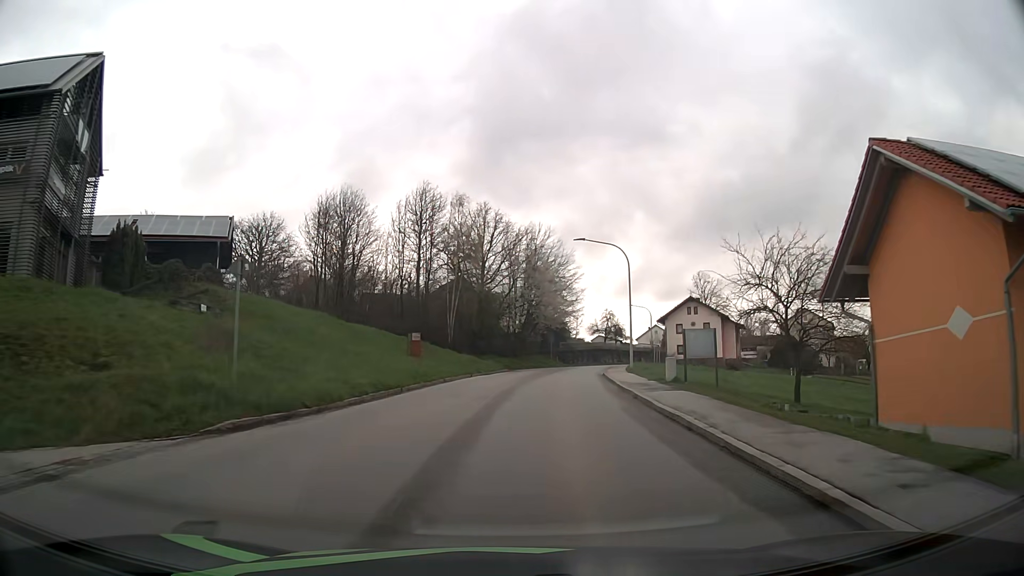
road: tertiary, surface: asphalt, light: Day
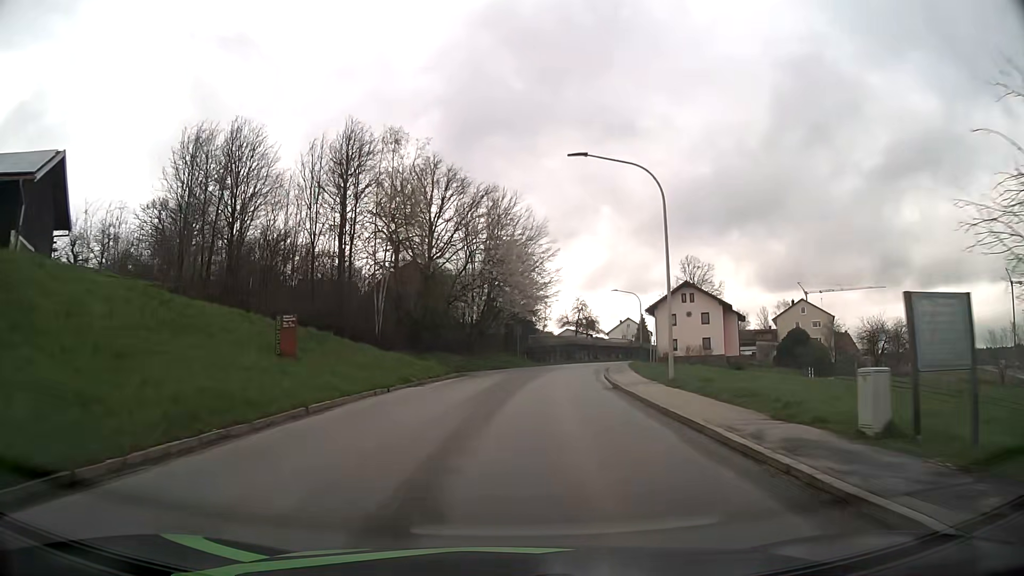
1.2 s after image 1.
(+0.5, +15.9) m; +4°
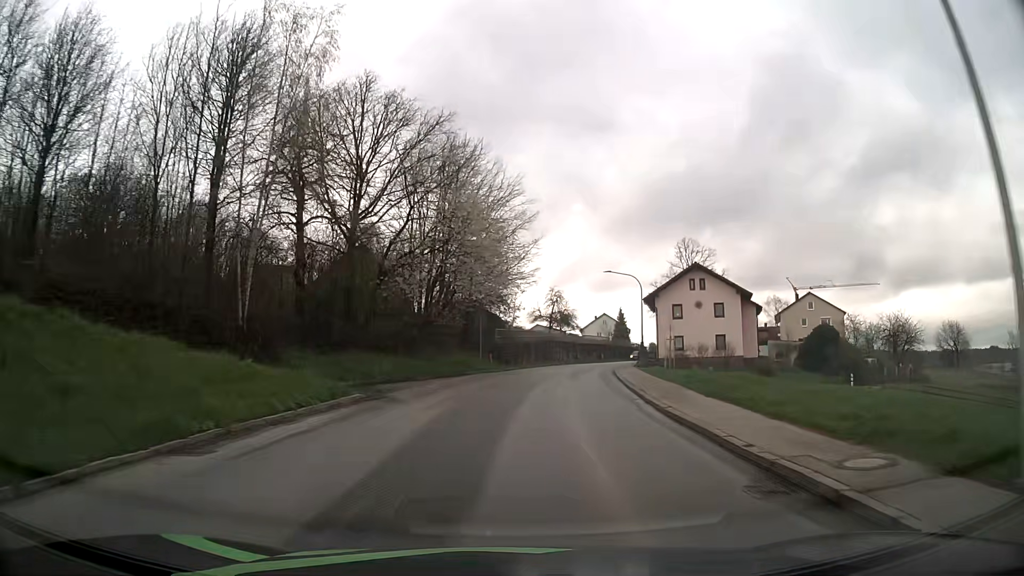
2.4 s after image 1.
(+0.4, +16.0) m; +3°
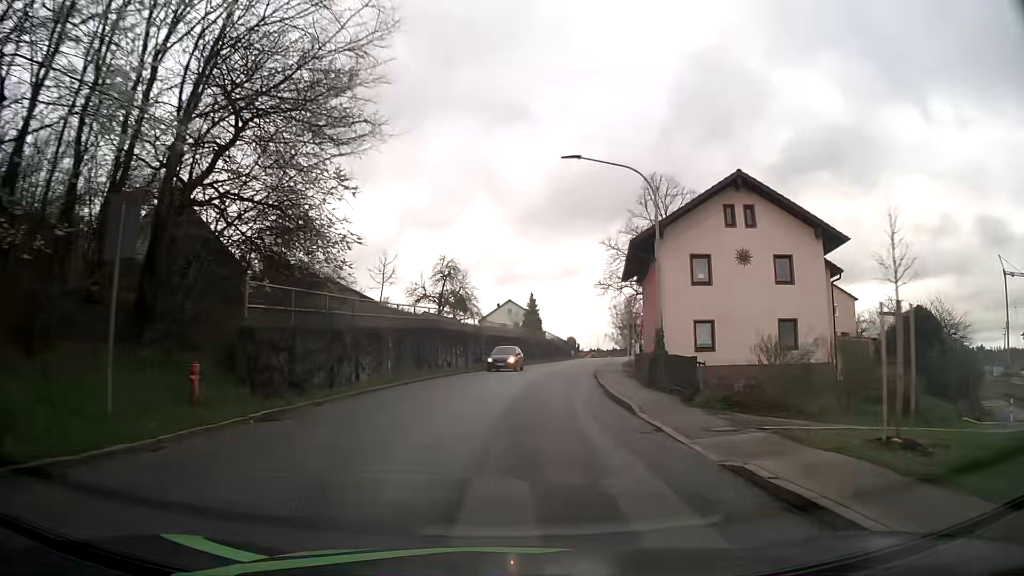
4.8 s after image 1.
(+2.4, +31.6) m; +8°
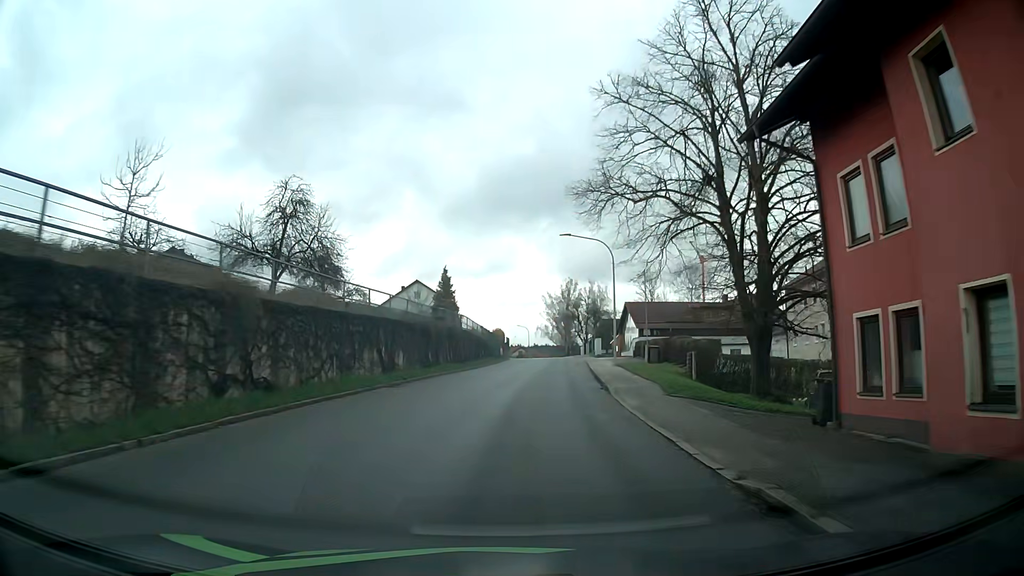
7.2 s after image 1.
(+2.0, +31.2) m; +7°
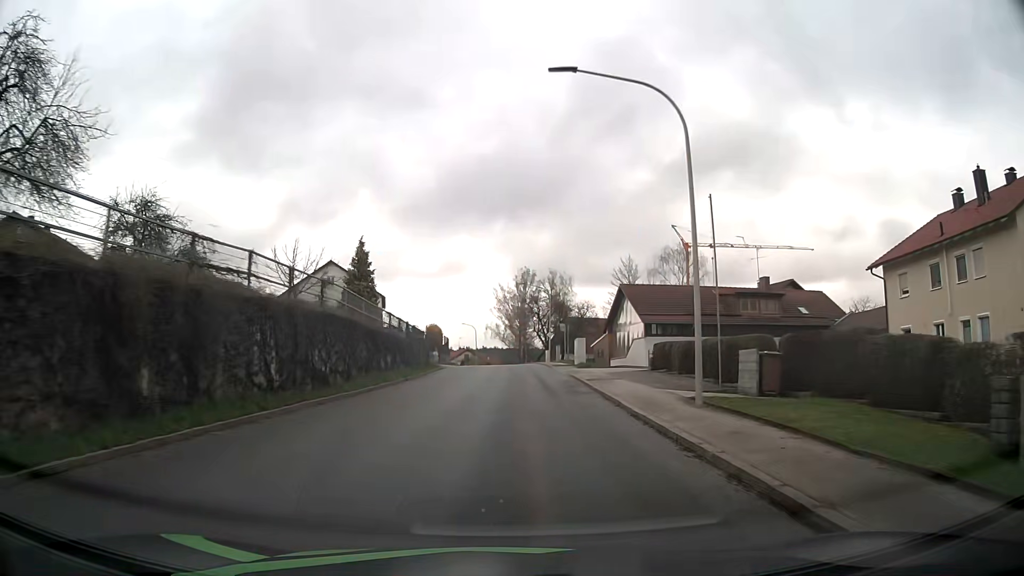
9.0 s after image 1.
(+1.0, +23.4) m; +4°
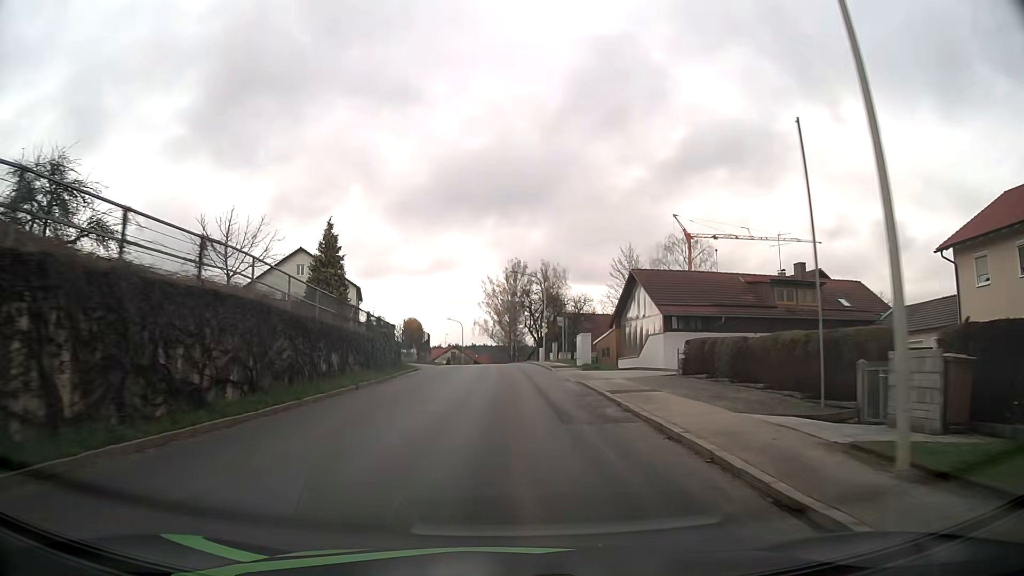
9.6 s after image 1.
(+0.1, +7.8) m; +1°
